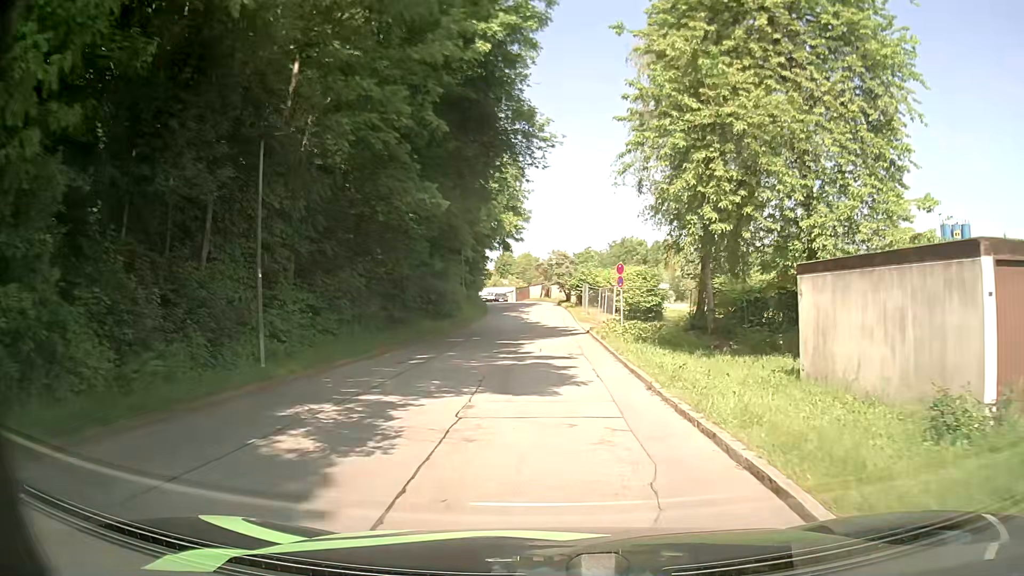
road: residential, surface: asphalt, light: Day
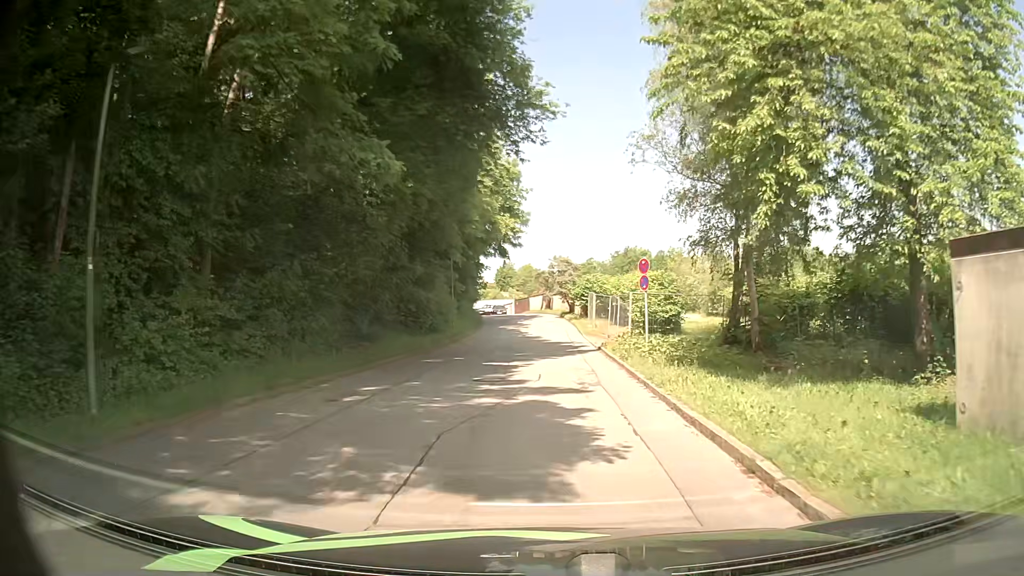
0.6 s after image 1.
(0.0, +5.6) m; +1°
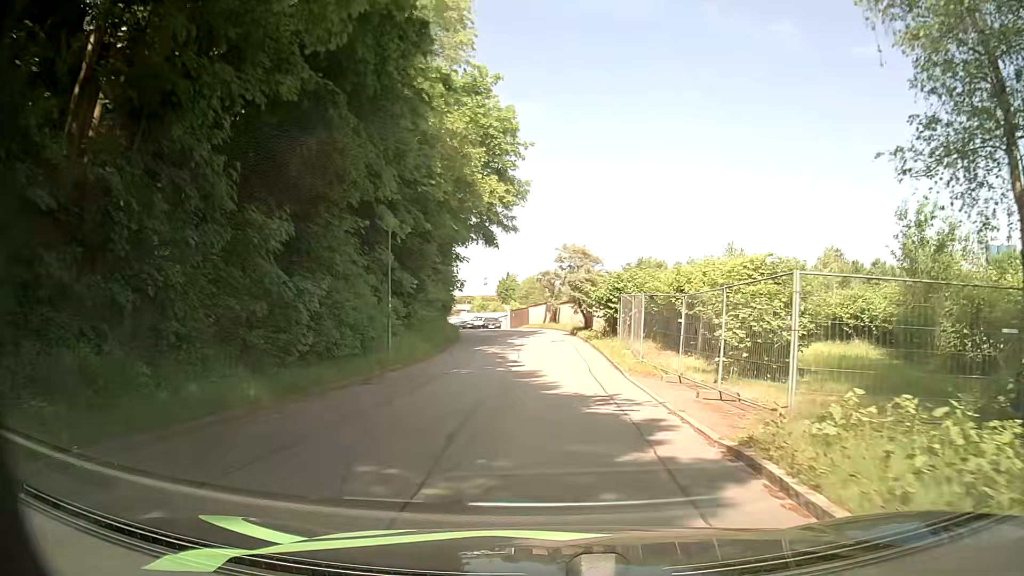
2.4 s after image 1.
(-0.4, +16.9) m; -1°
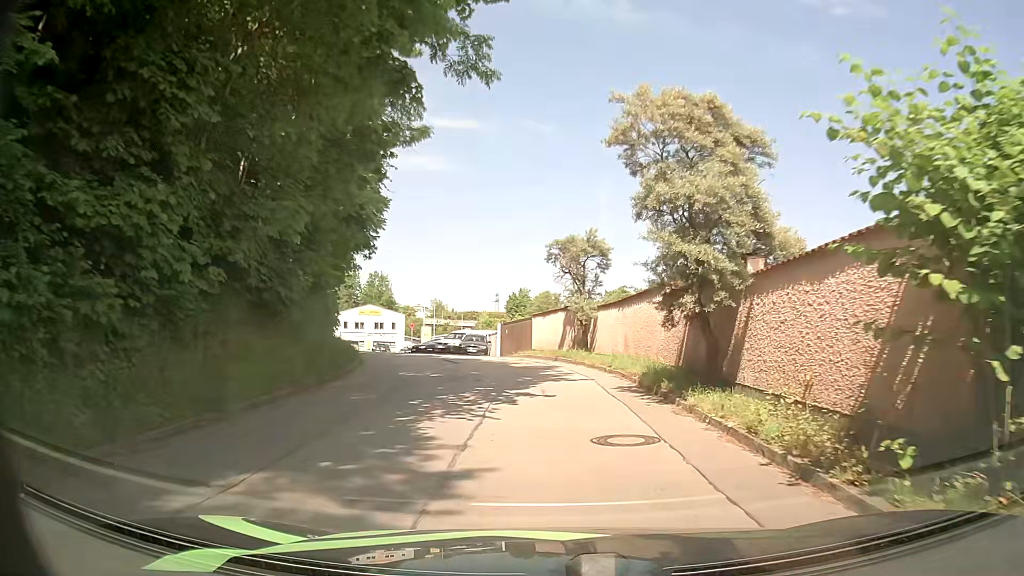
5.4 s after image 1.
(-0.4, +25.2) m; -2°
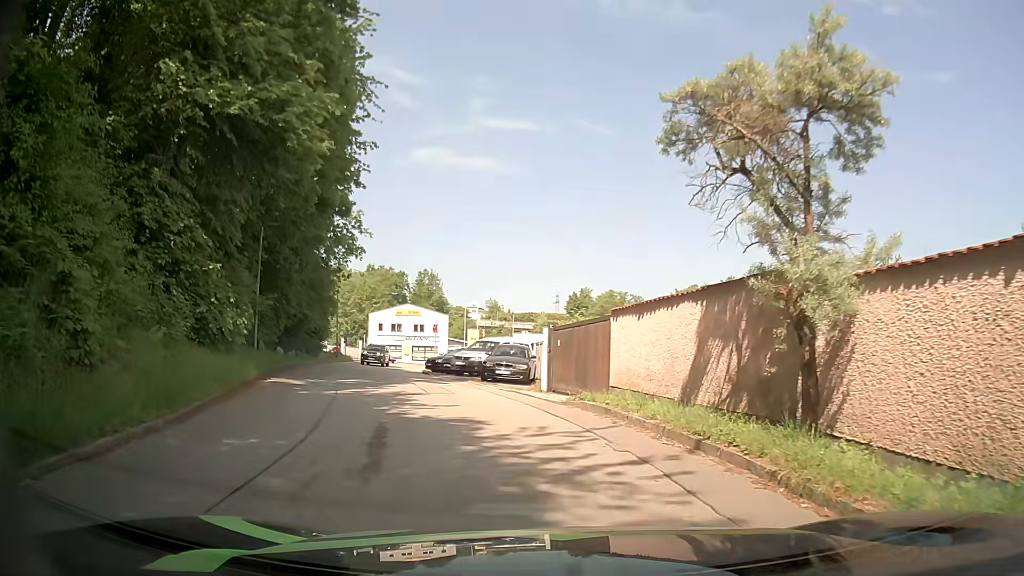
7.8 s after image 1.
(-0.5, +15.2) m; -4°
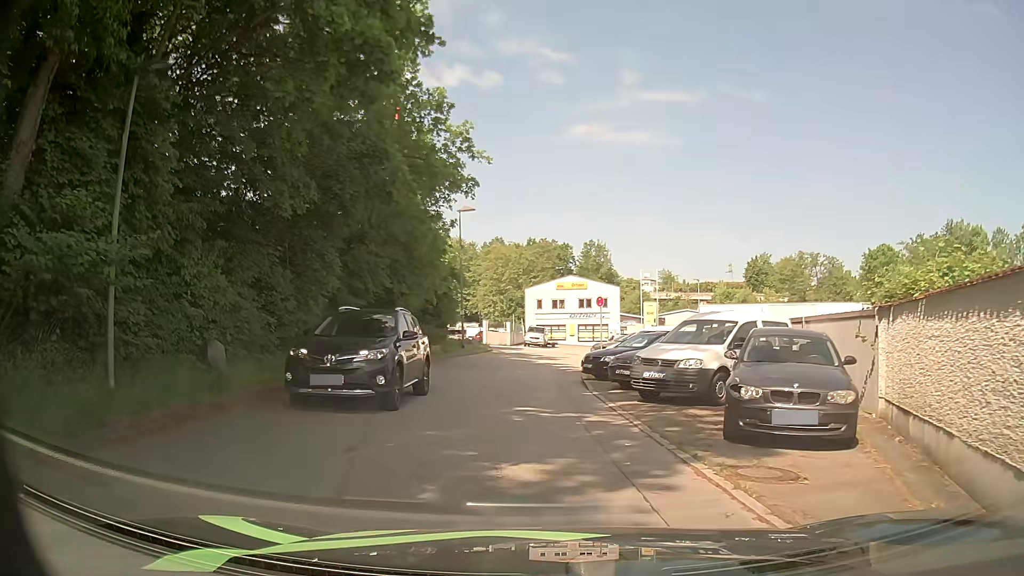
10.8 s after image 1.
(-2.0, +15.8) m; -14°
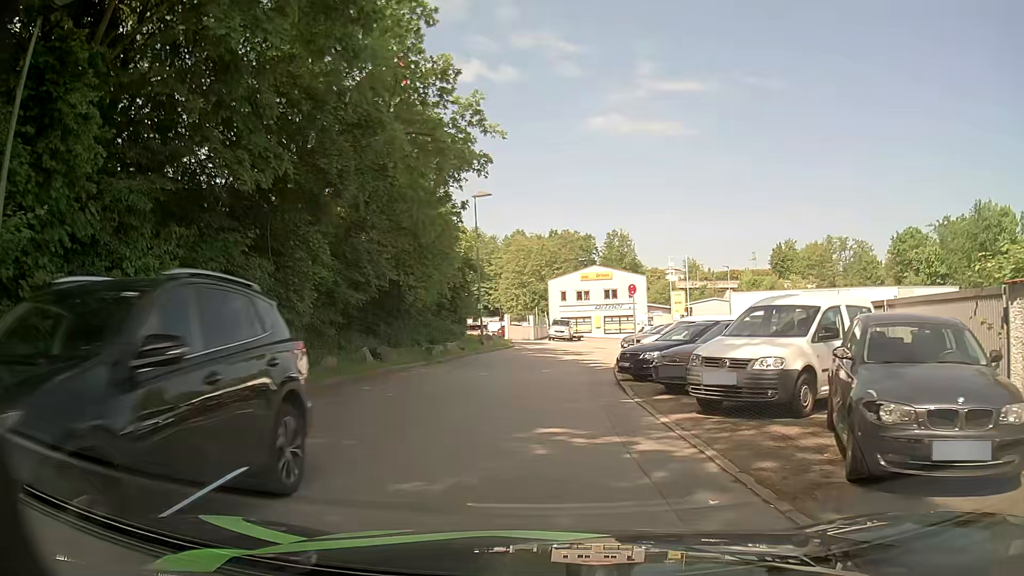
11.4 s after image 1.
(-0.1, +3.0) m; -2°
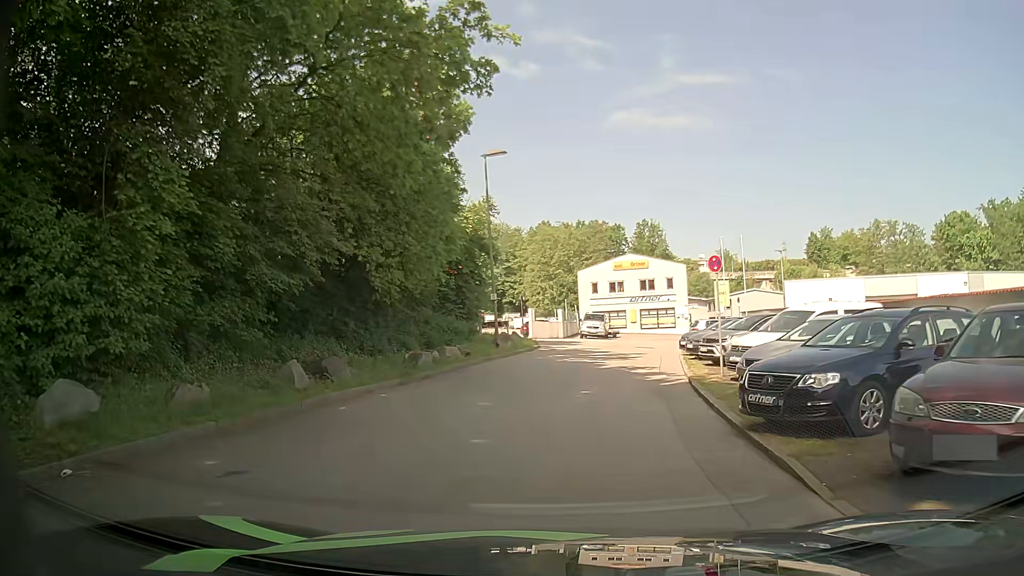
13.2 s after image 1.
(-0.3, +8.4) m; -3°
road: service
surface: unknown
